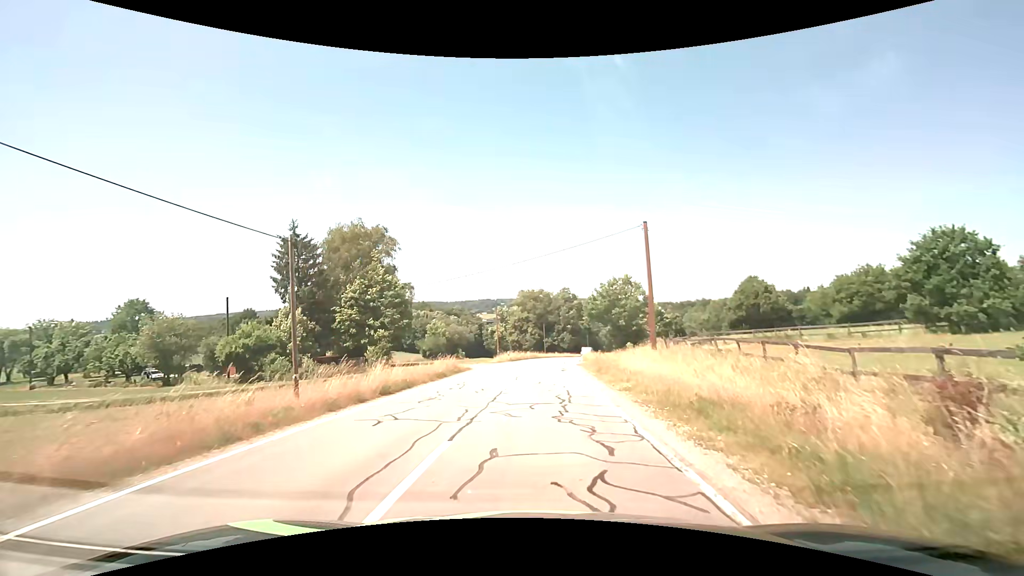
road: service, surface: asphalt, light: Day
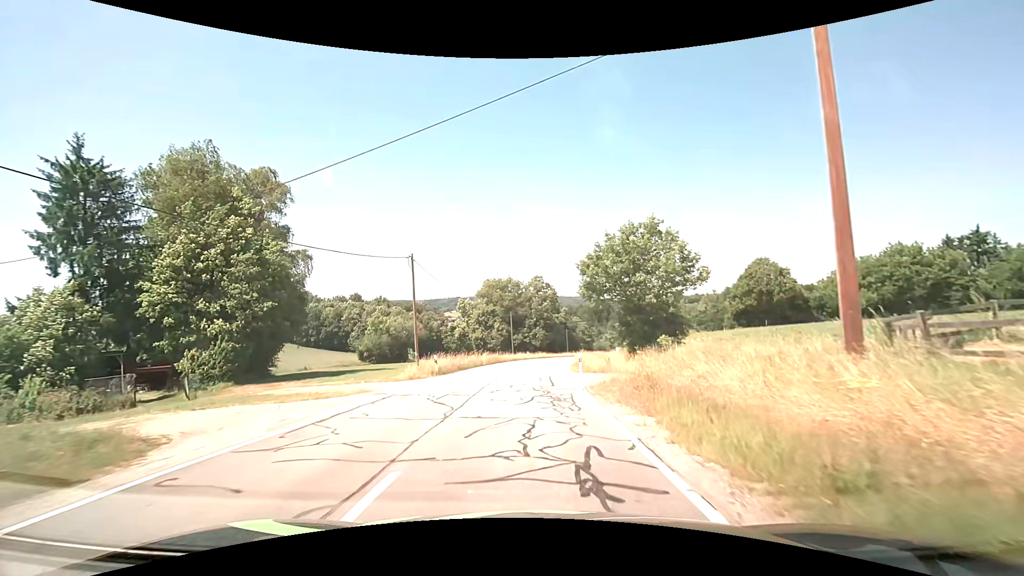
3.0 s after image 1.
(+0.8, +26.3) m; +3°
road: tertiary
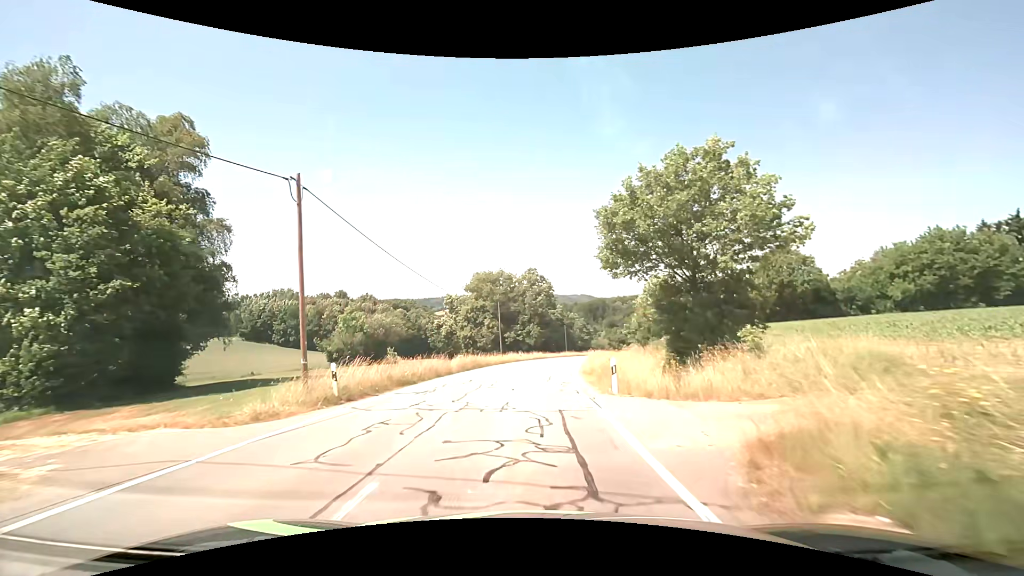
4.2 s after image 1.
(+0.1, +12.8) m; +1°
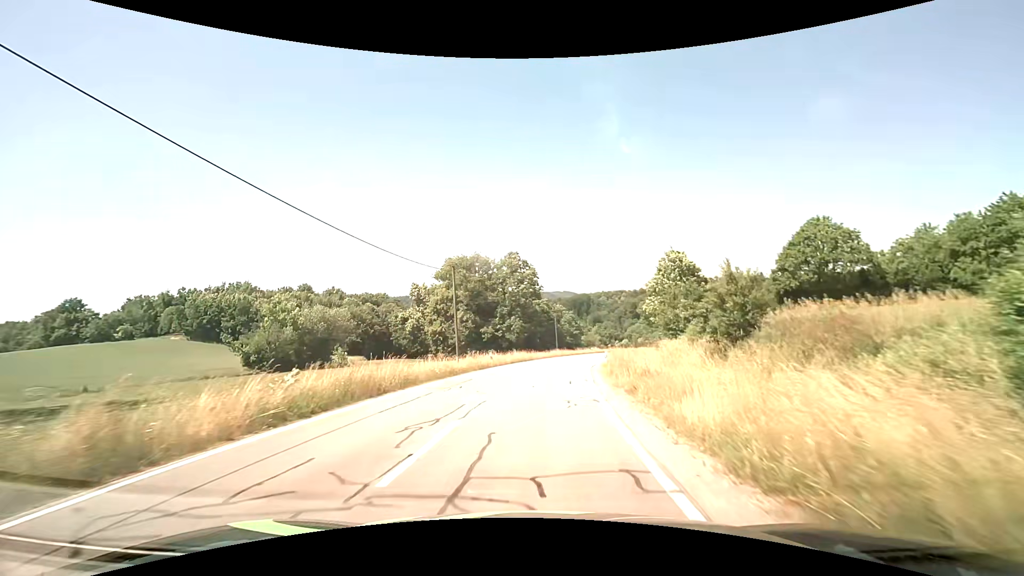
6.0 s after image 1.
(+0.3, +20.6) m; +2°
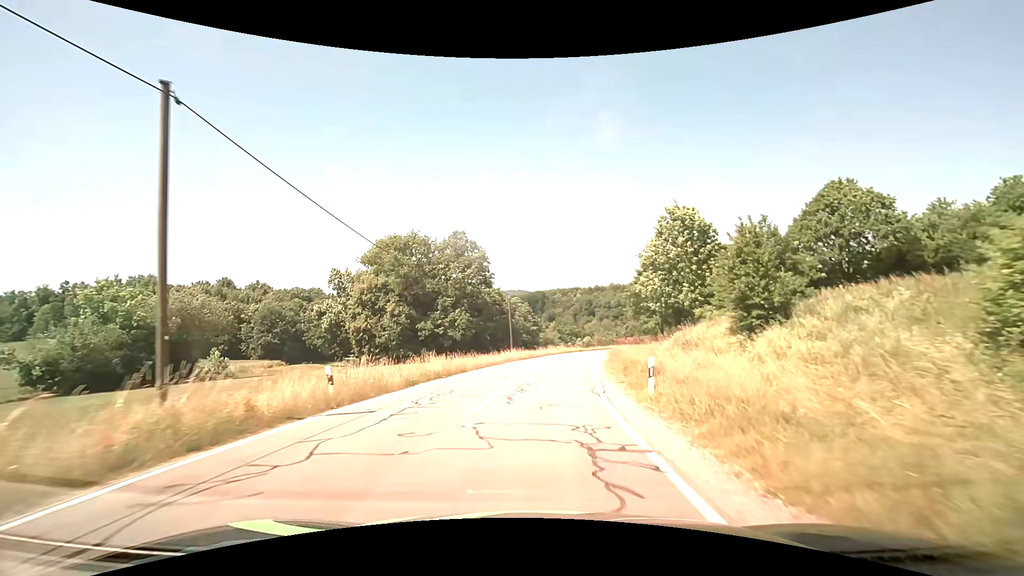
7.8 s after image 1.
(+0.9, +21.3) m; +5°
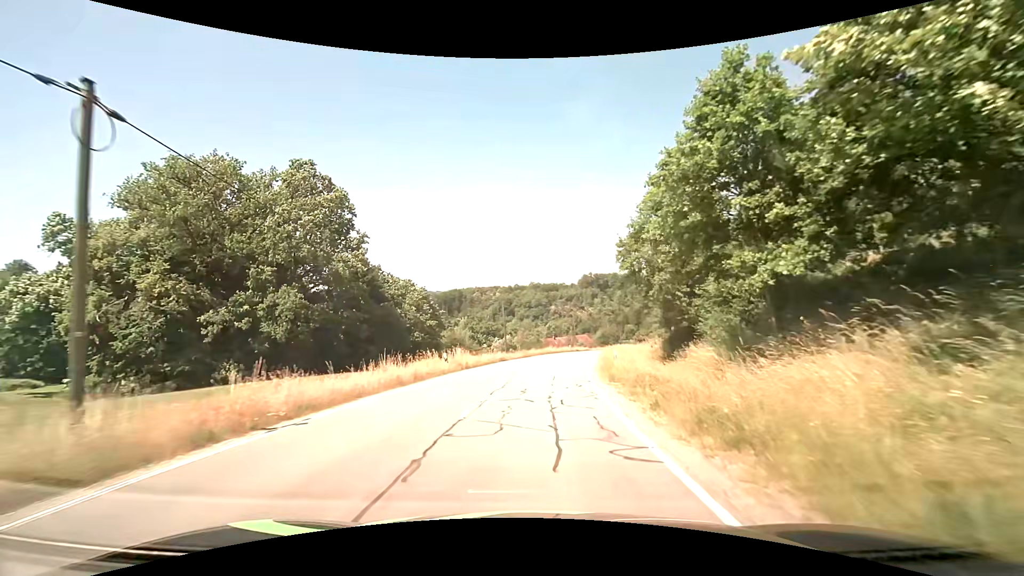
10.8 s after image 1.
(+3.0, +37.5) m; +9°
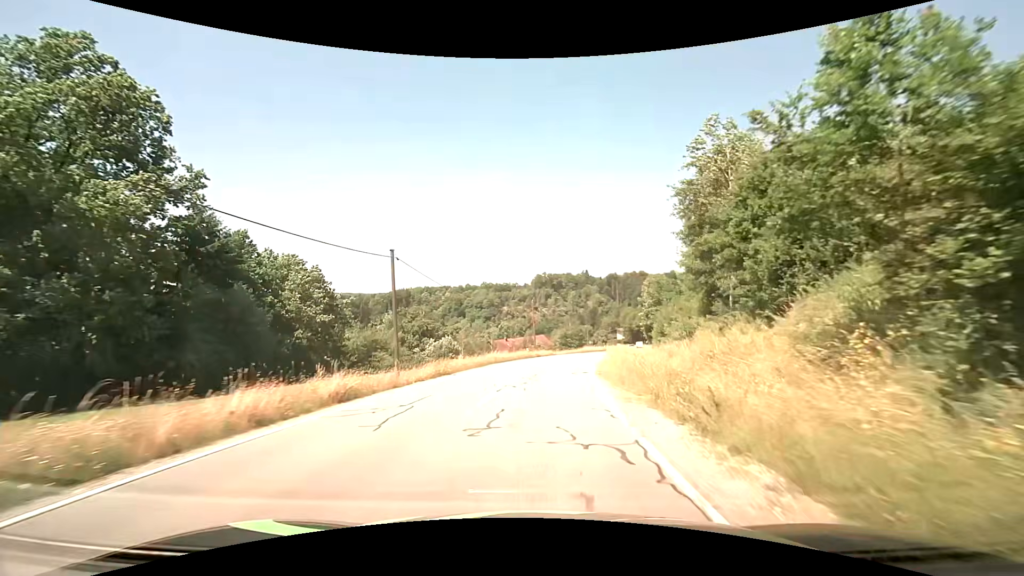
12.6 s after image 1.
(+1.1, +23.7) m; +6°
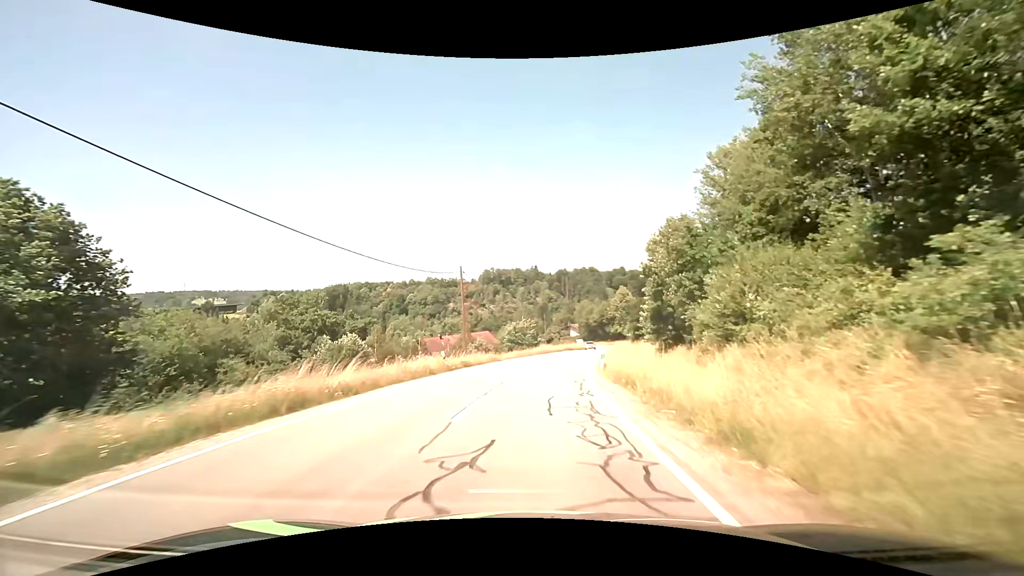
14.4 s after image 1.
(+1.1, +24.4) m; +6°
(0, +10) (+1, +20) (+2, +30) (+3, +40) (+5, +50) (+7, +60) (+9, +69) (+11, +79) (+13, +89) (+14, +99) m
